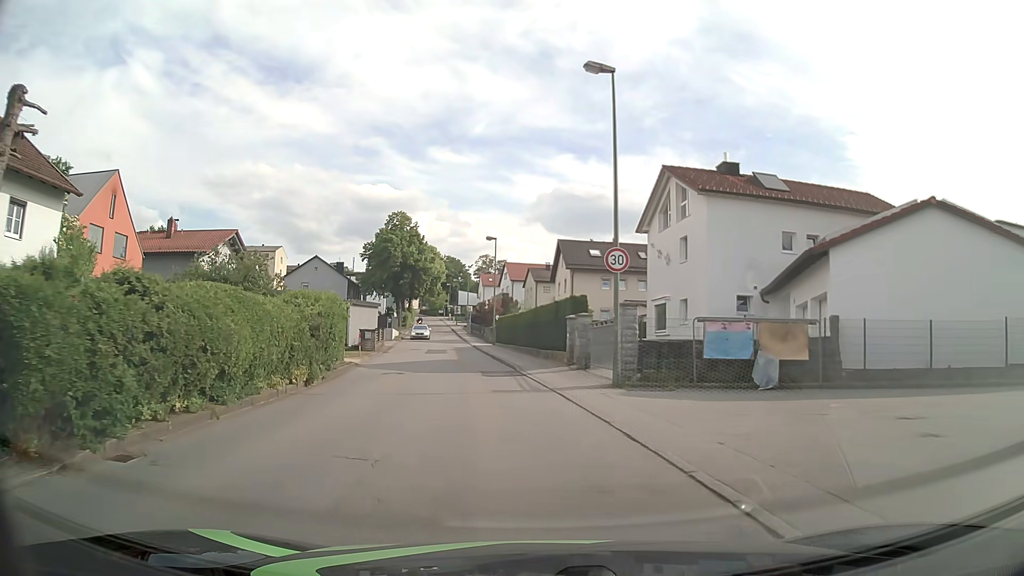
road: unclassified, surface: asphalt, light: Day
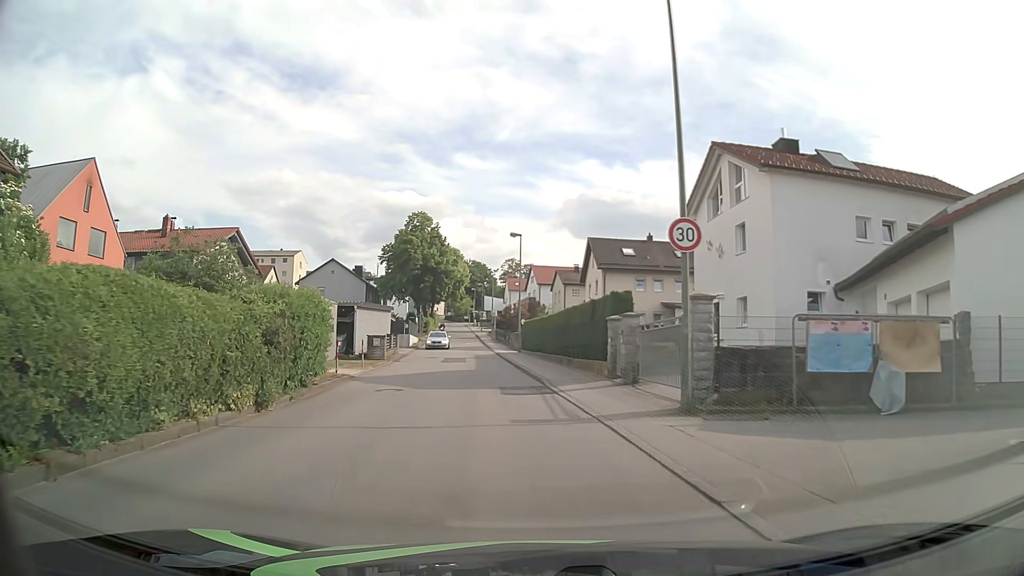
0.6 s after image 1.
(-0.1, +4.7) m; -2°
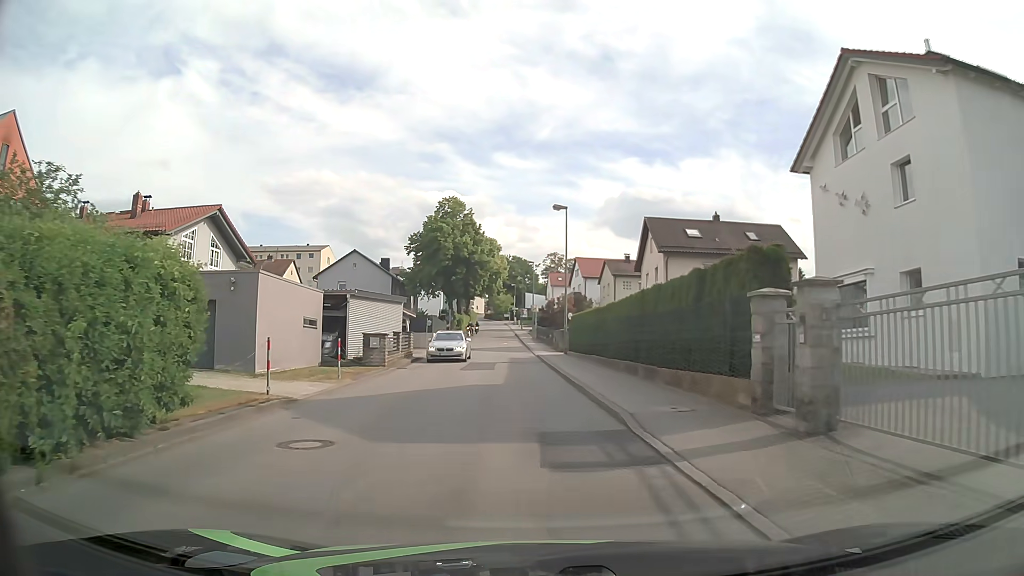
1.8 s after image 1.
(-0.4, +9.5) m; -4°
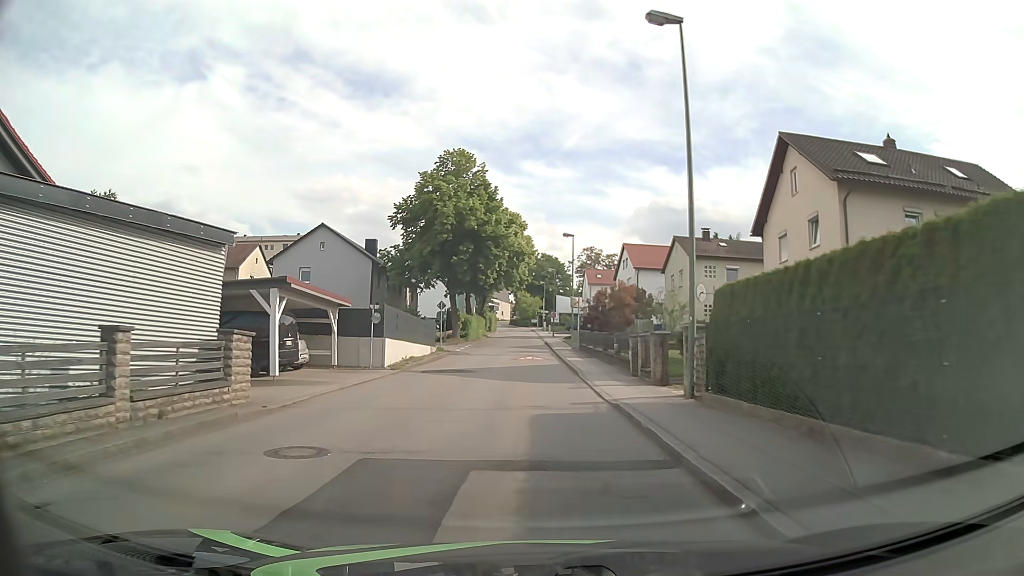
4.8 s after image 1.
(-0.6, +23.9) m; -1°
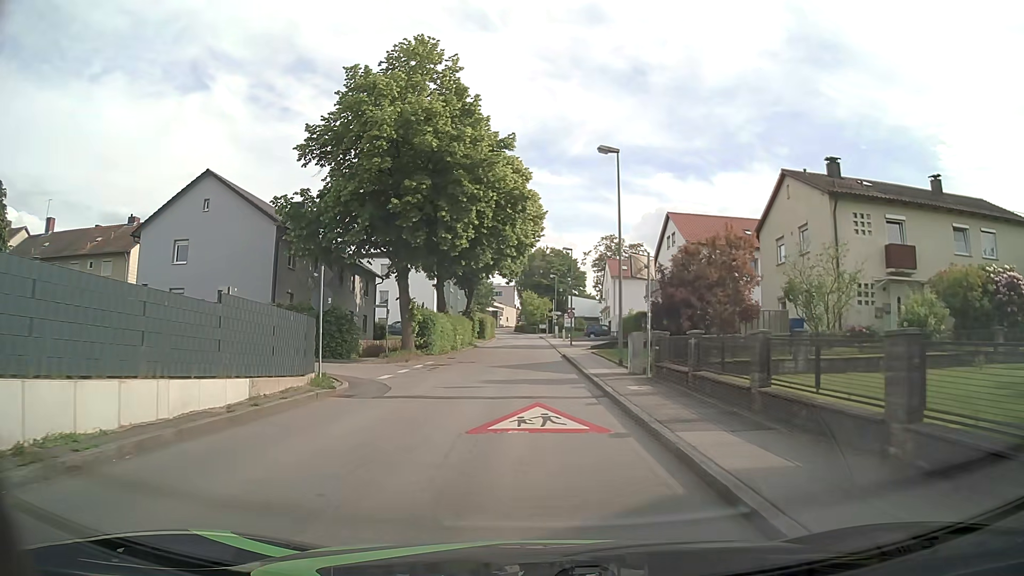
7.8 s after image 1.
(-0.3, +23.7) m; -1°
(0, +10) (0, +20) (0, +30) (0, +40) (0, +50) (0, +60) (0, +70) (0, +80) (-1, +90) (-1, +100) m
